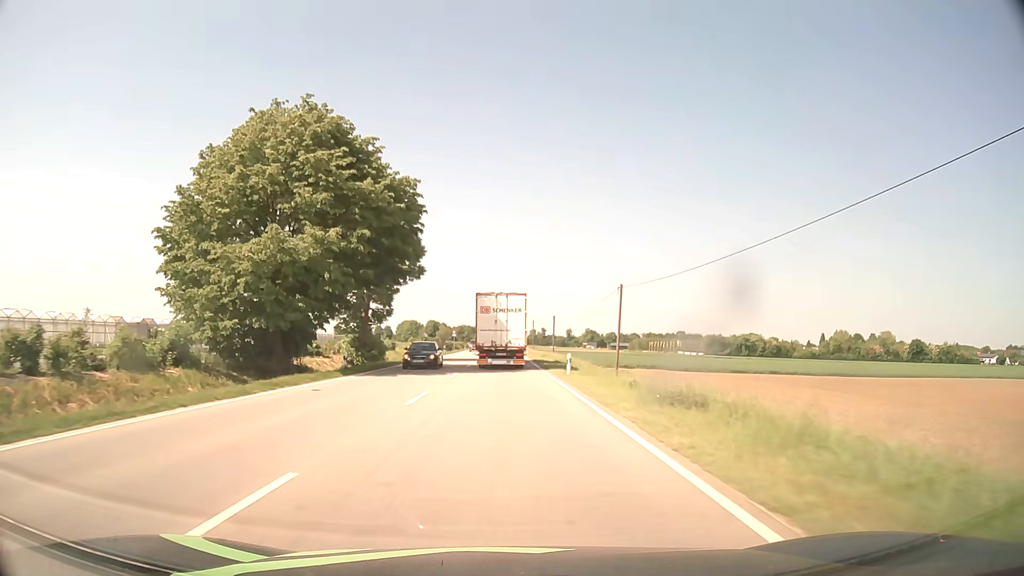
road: primary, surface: asphalt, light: Day
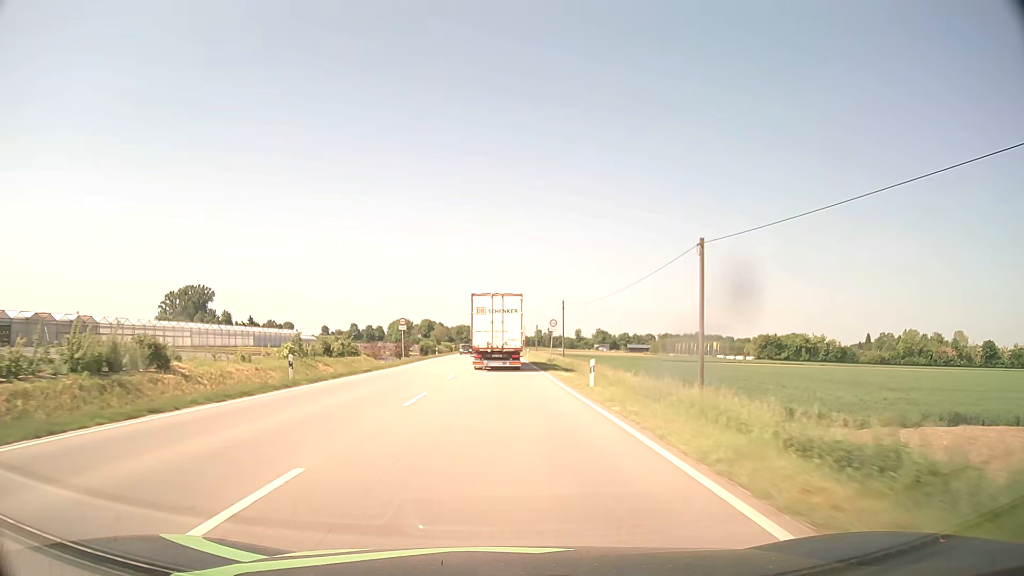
(-0.1, +59.6) m; 0°
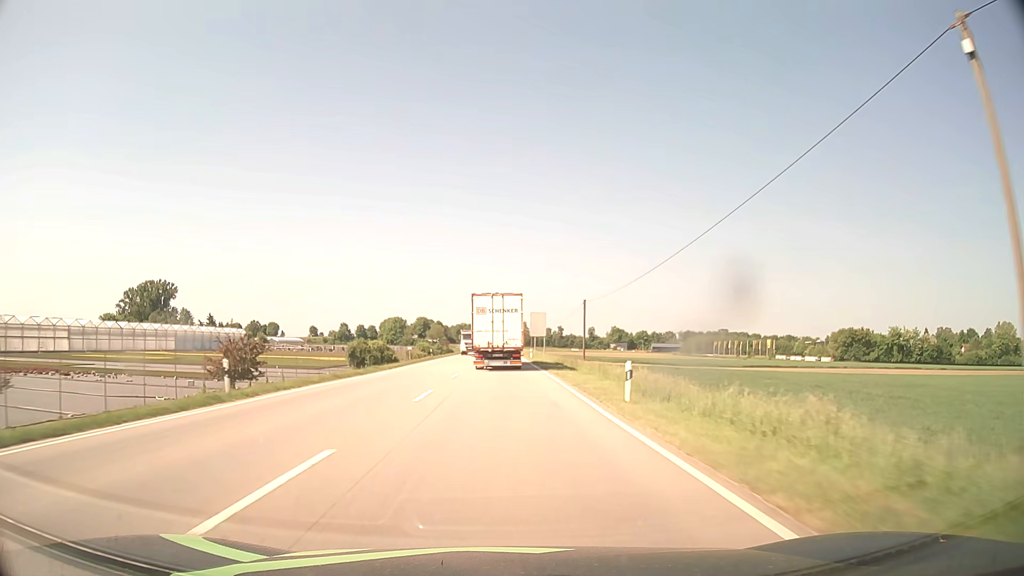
(-0.1, +58.6) m; 0°
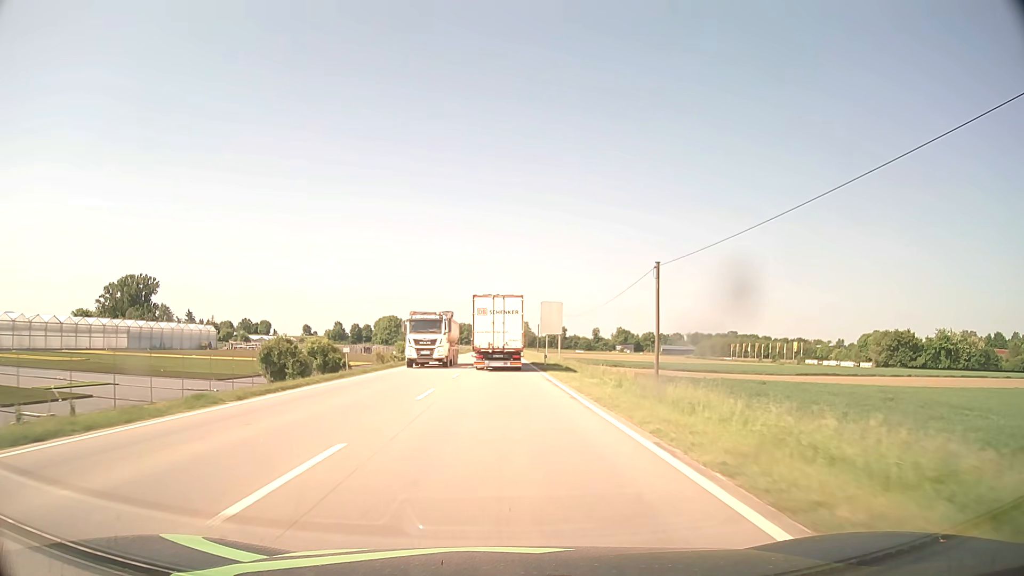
(0.0, +23.2) m; 0°
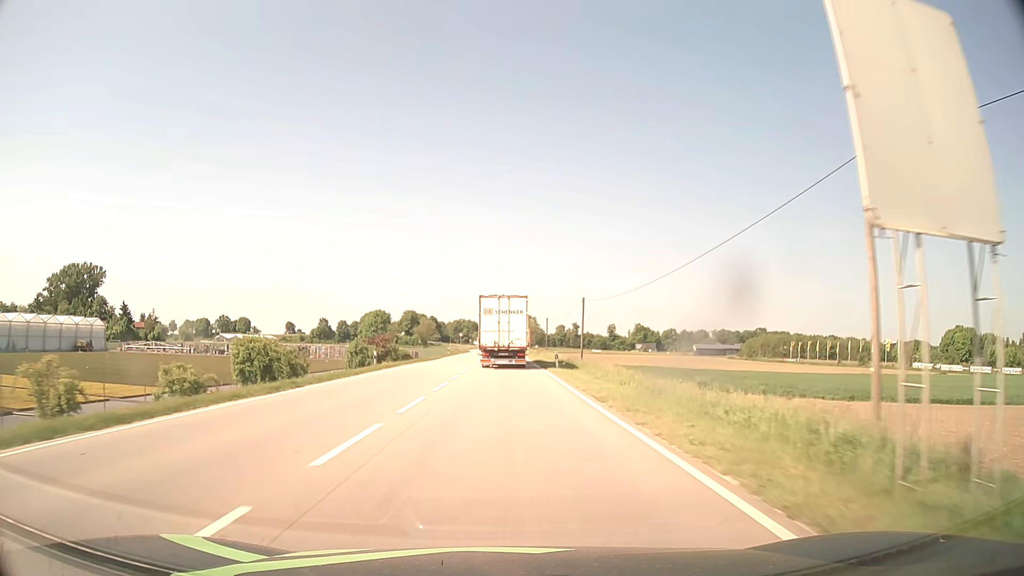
(-0.1, +57.6) m; 0°
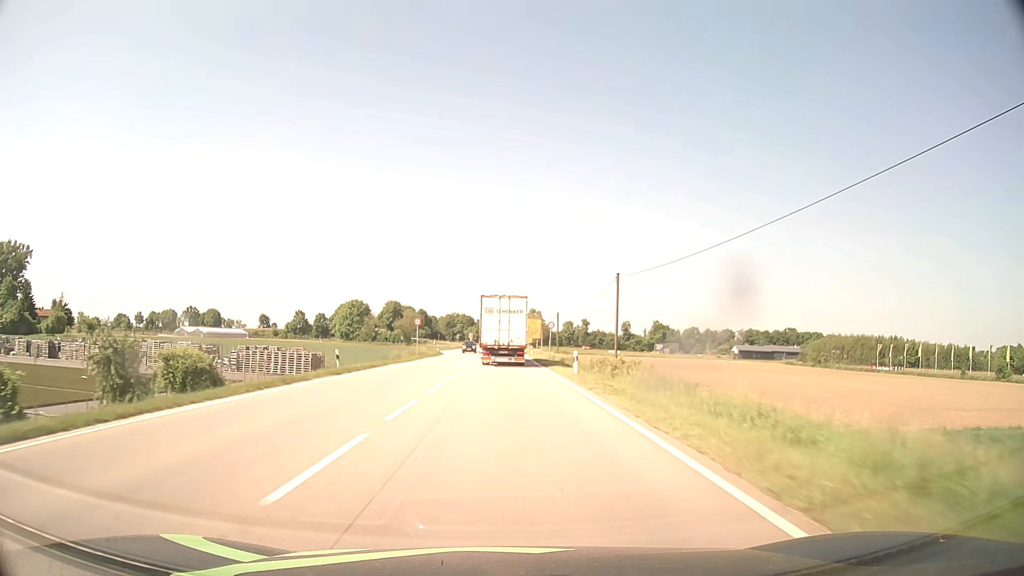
(0.0, +58.2) m; 0°
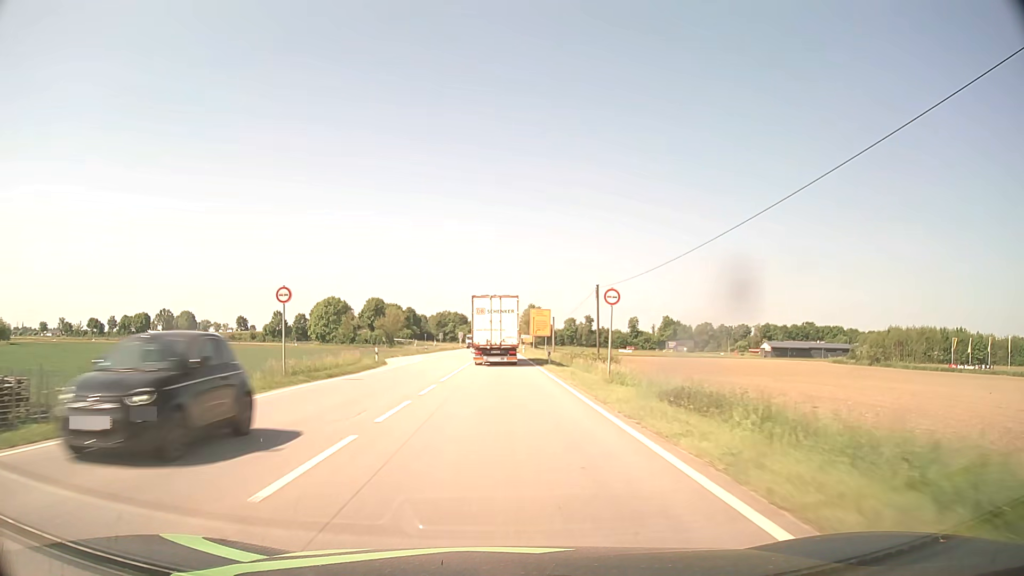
(+0.2, +35.4) m; 0°
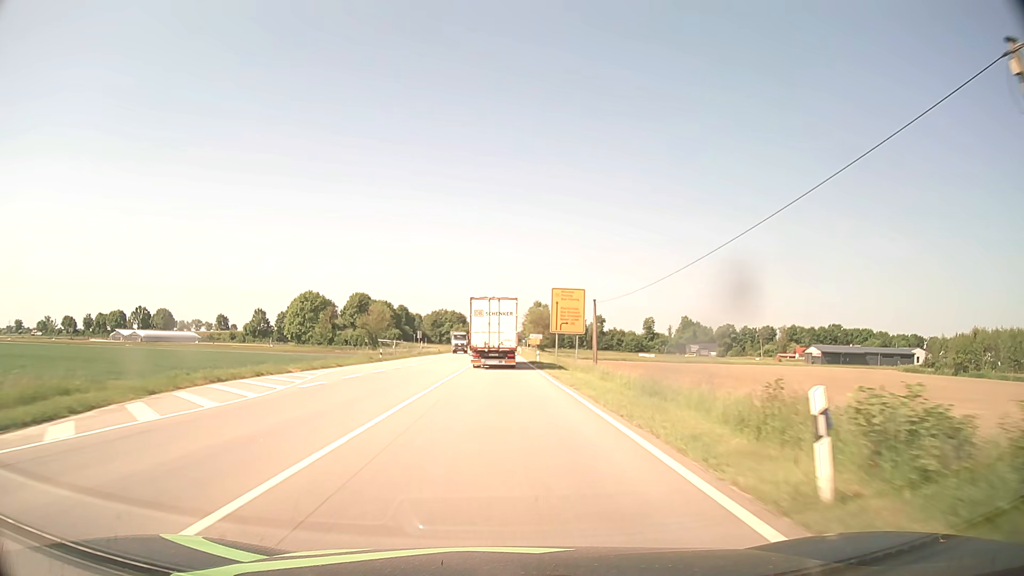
(-0.1, +35.7) m; 0°
(0, +10) (0, +20) (0, +30) (0, +40) (0, +50) (0, +60) (0, +70) (0, +80) (0, +90) (0, +100) m
